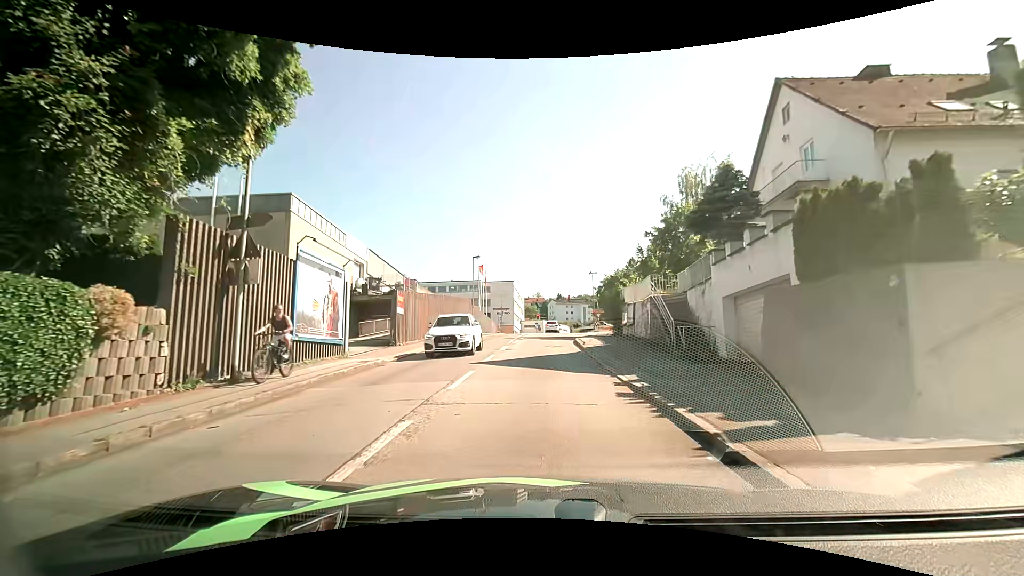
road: tertiary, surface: asphalt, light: Day
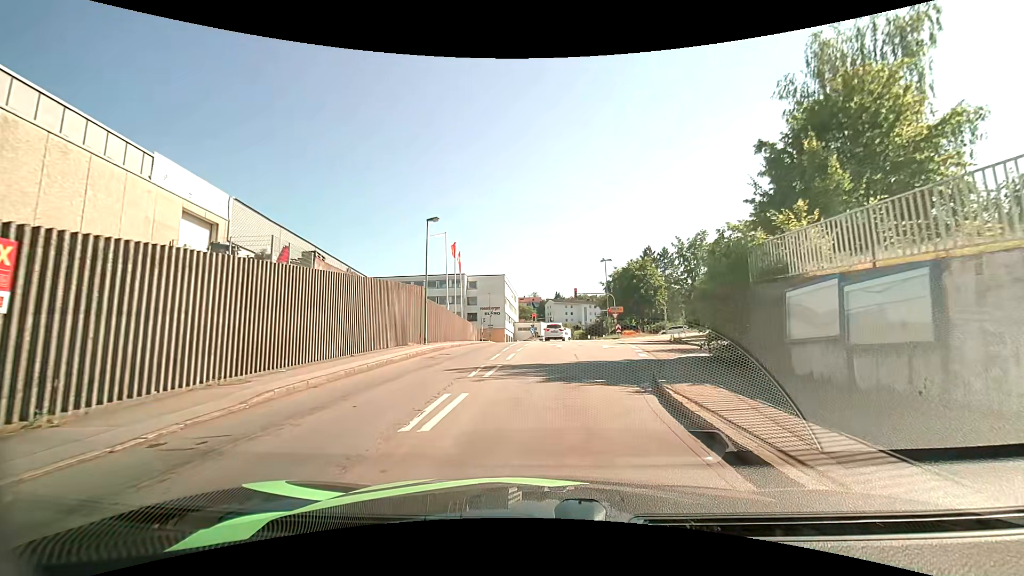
(+0.1, +20.4) m; 0°
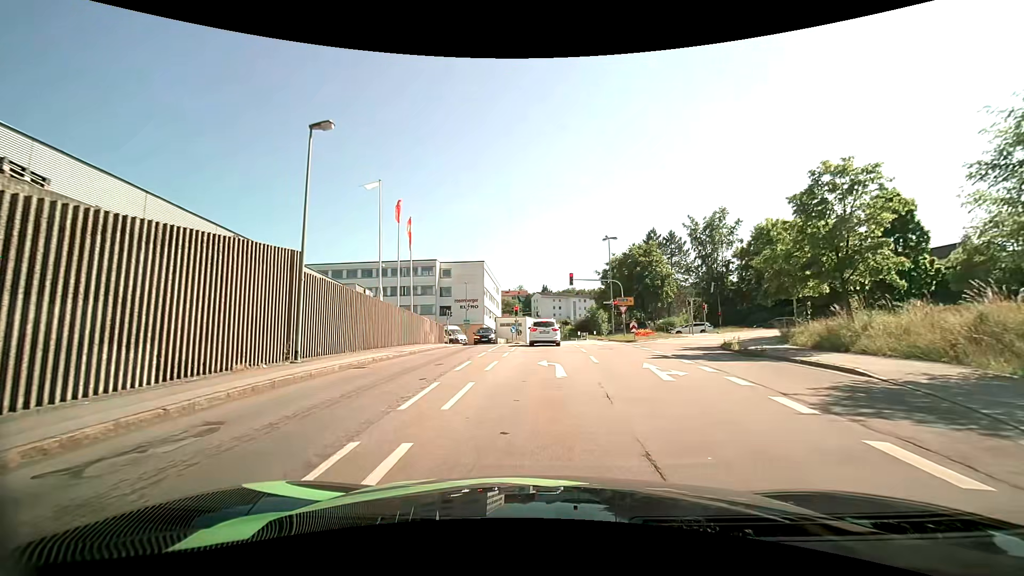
(+0.2, +14.6) m; +2°
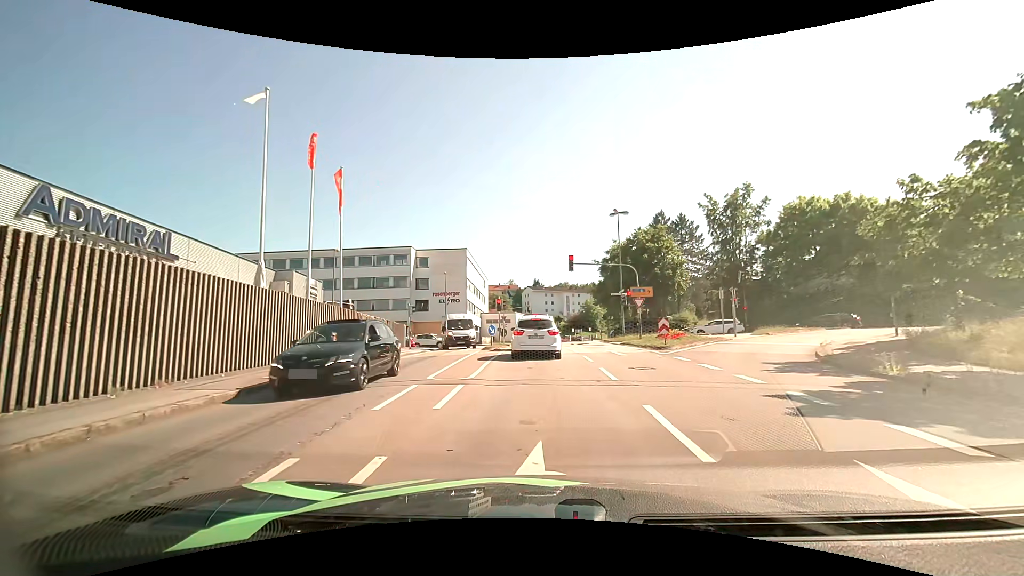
(+0.1, +10.8) m; +1°
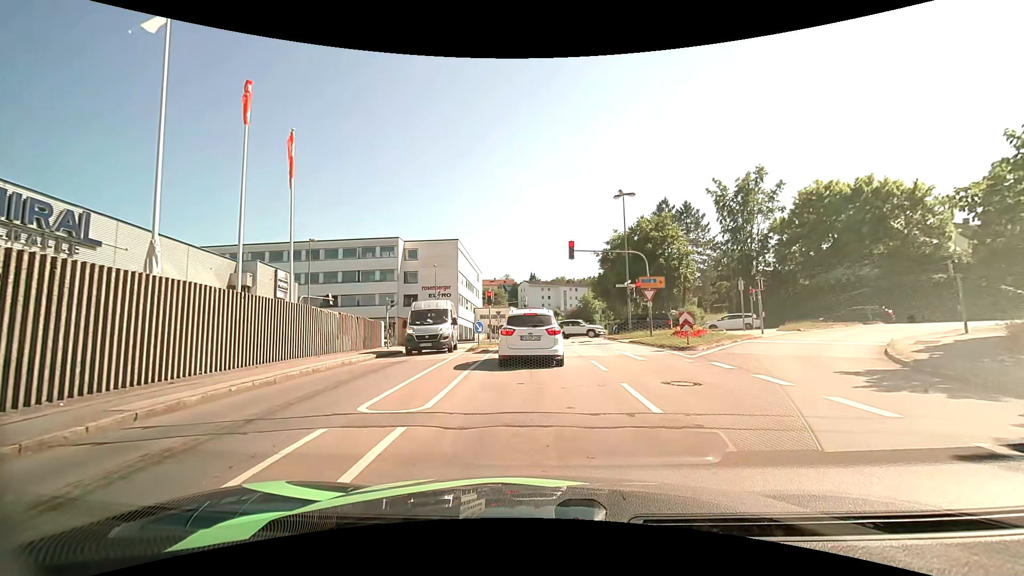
(0.0, +4.3) m; 0°
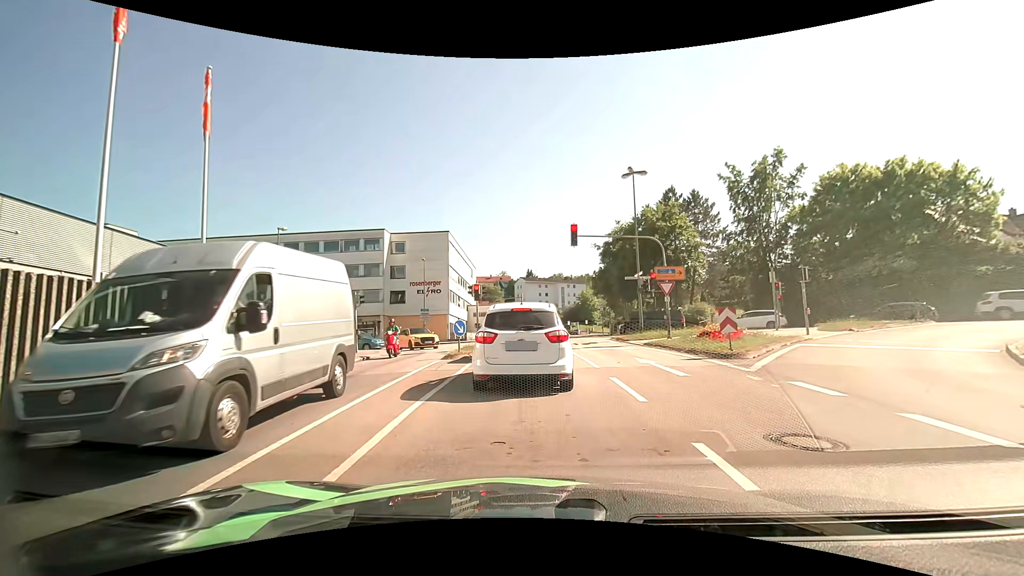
(+0.1, +4.7) m; -1°
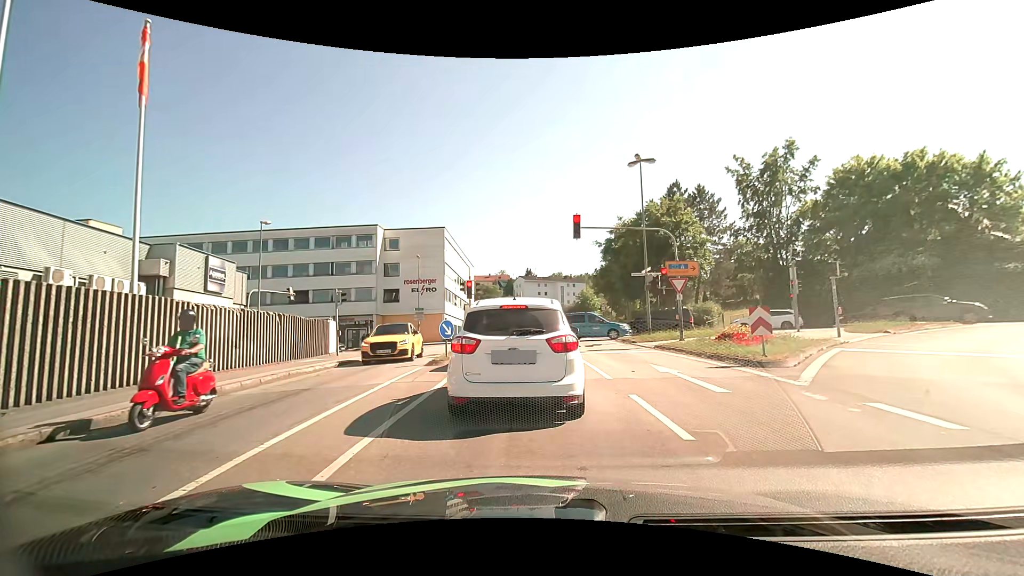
(0.0, +2.2) m; +1°
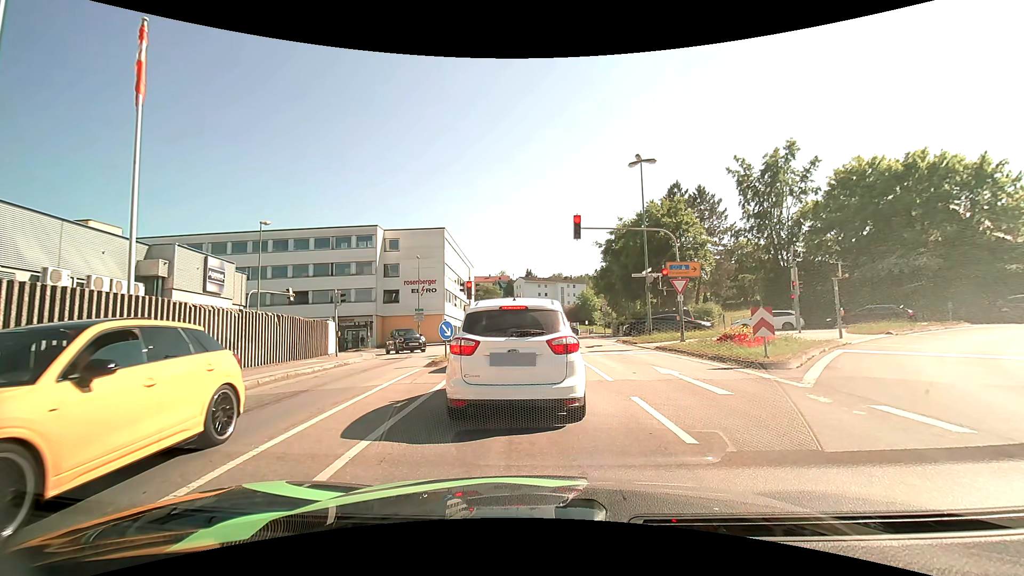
(0.0, +0.2) m; 0°
(0, +10) (0, +20) (-1, +30) (-3, +40) (-9, +48) (-18, +52) (-28, +53) (-38, +52) (-48, +52) (-58, +52) m
